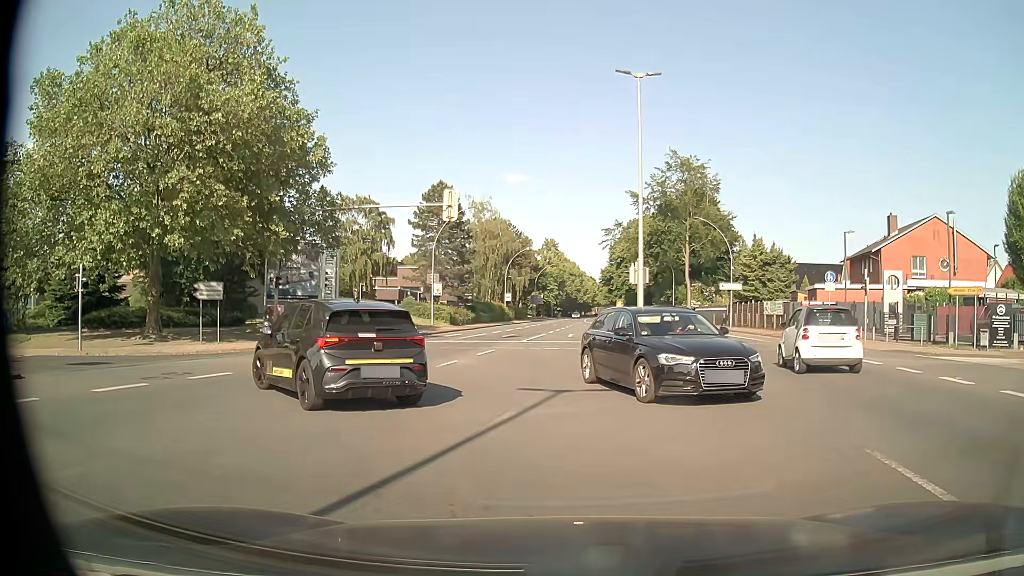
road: primary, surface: asphalt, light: Day
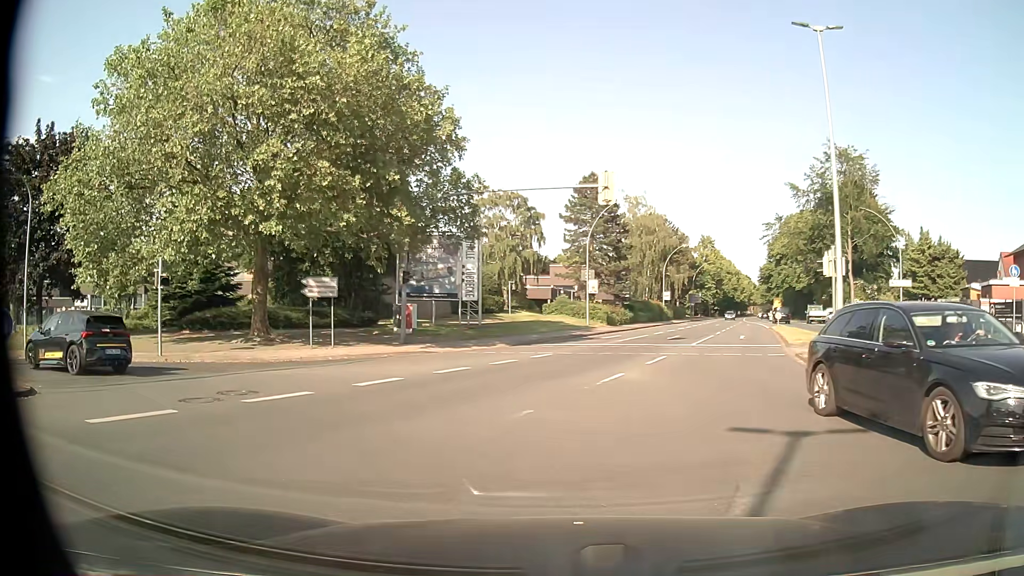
(-0.5, +4.5) m; -13°
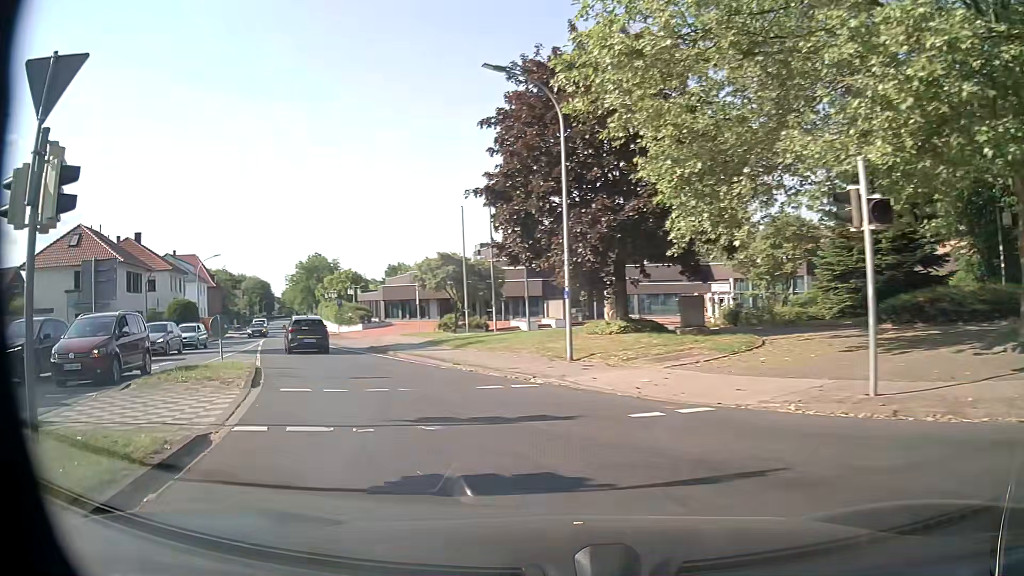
(-7.4, +12.4) m; -58°
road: unclassified
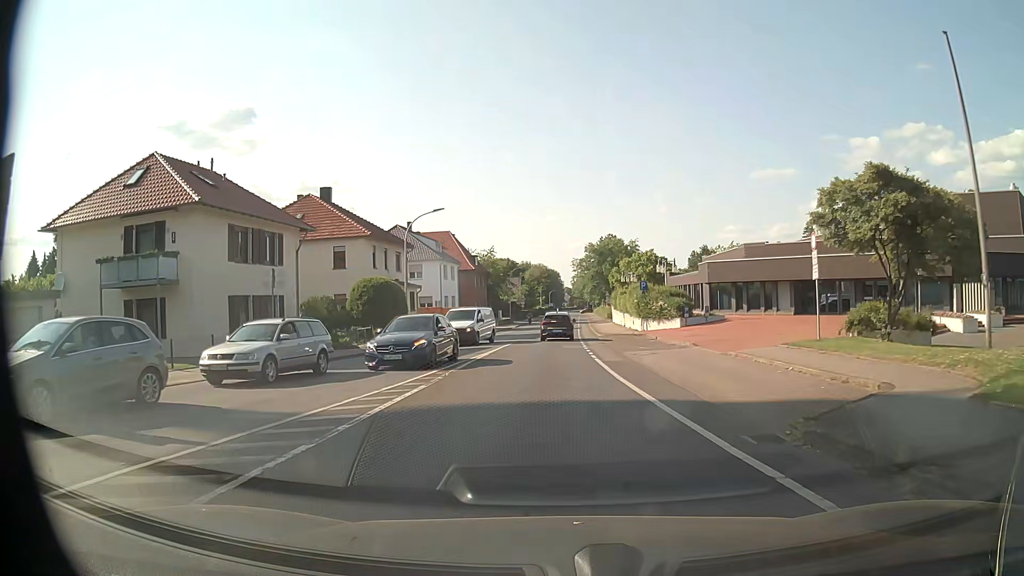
(-7.5, +23.5) m; -25°
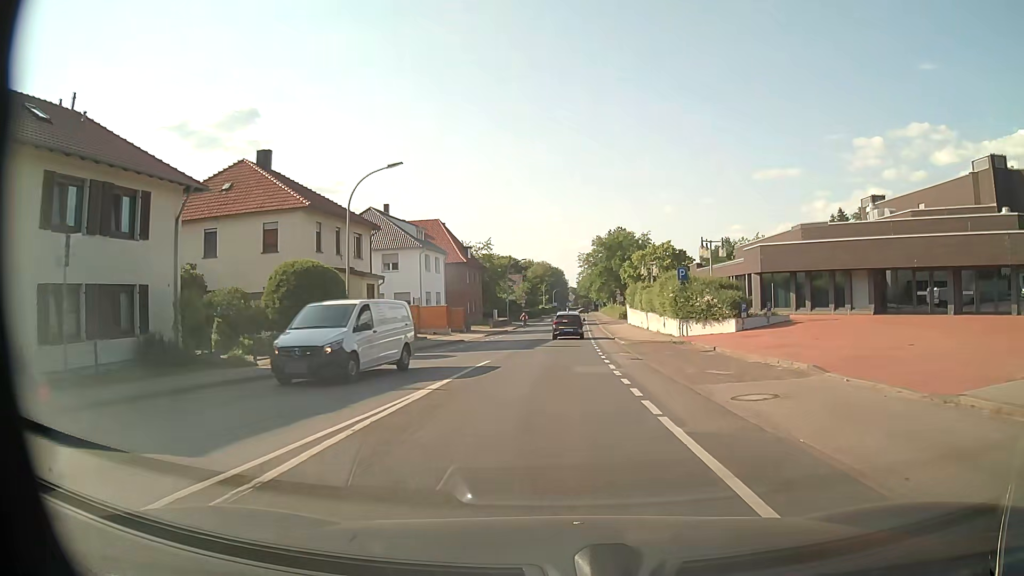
(-0.1, +12.4) m; 0°
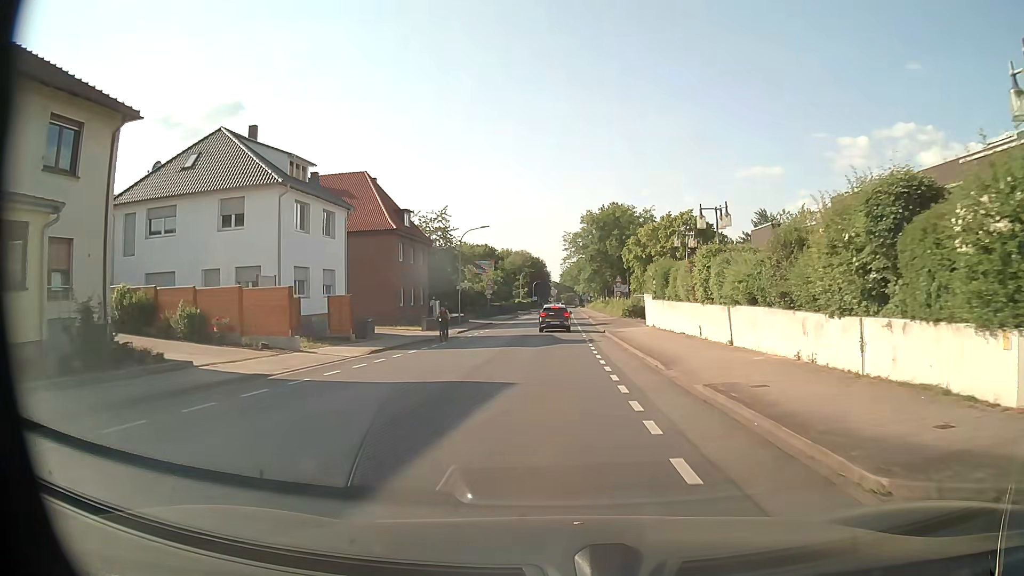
(+0.5, +26.1) m; +2°
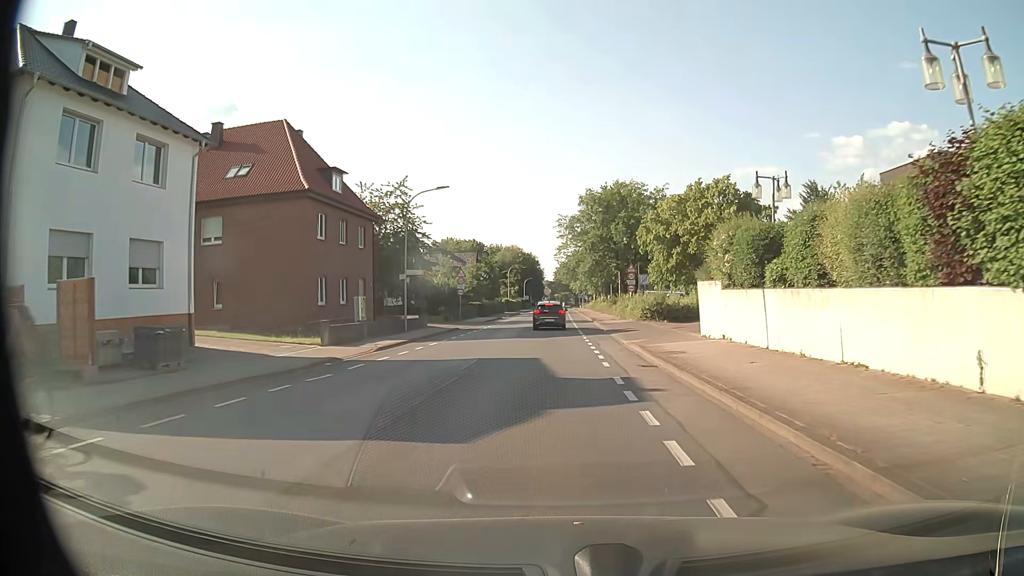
(+0.1, +17.2) m; +1°
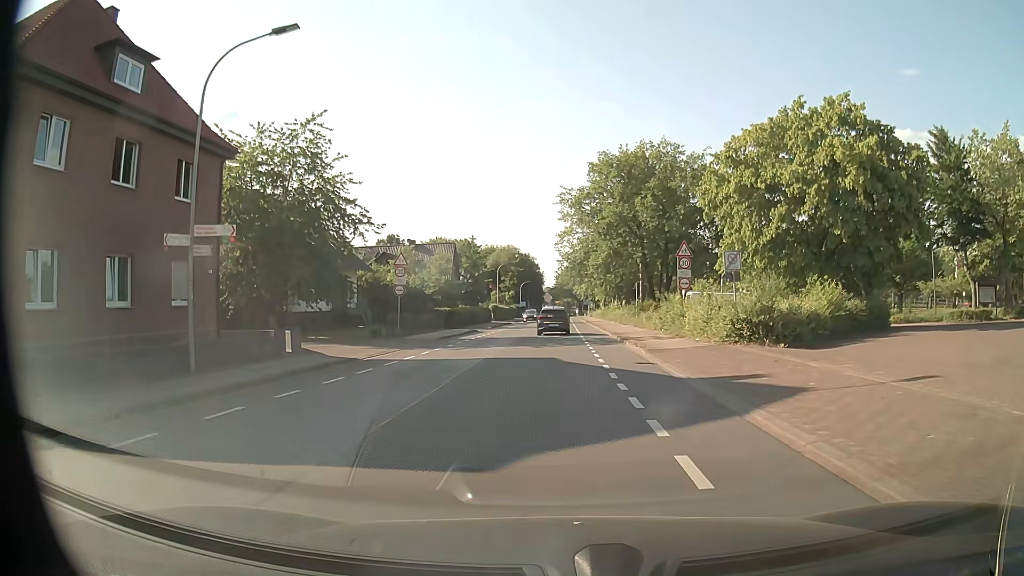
(0.0, +22.0) m; -1°
(0, +10) (0, +20) (+1, +30) (+1, +40) (+1, +50) (+1, +60) (+1, +70) (+1, +80) (+2, +90) (+2, +100) m
